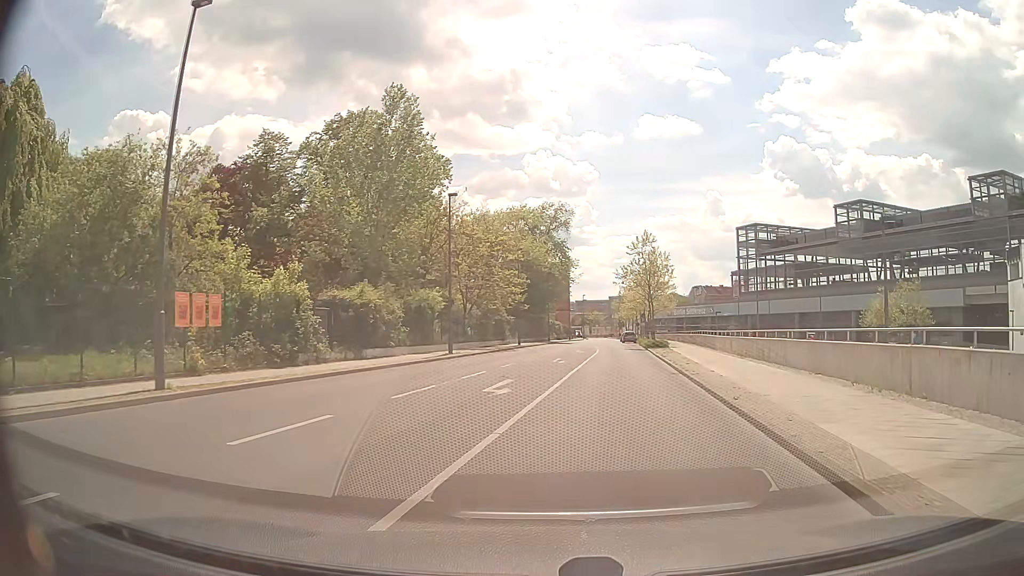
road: unclassified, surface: asphalt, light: Day
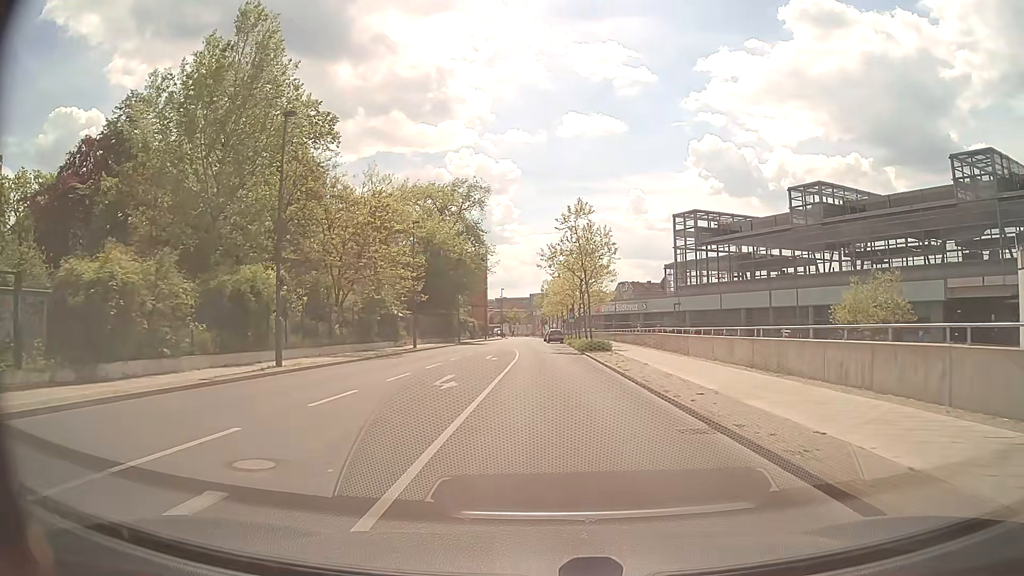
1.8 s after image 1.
(+0.9, +14.0) m; +7°
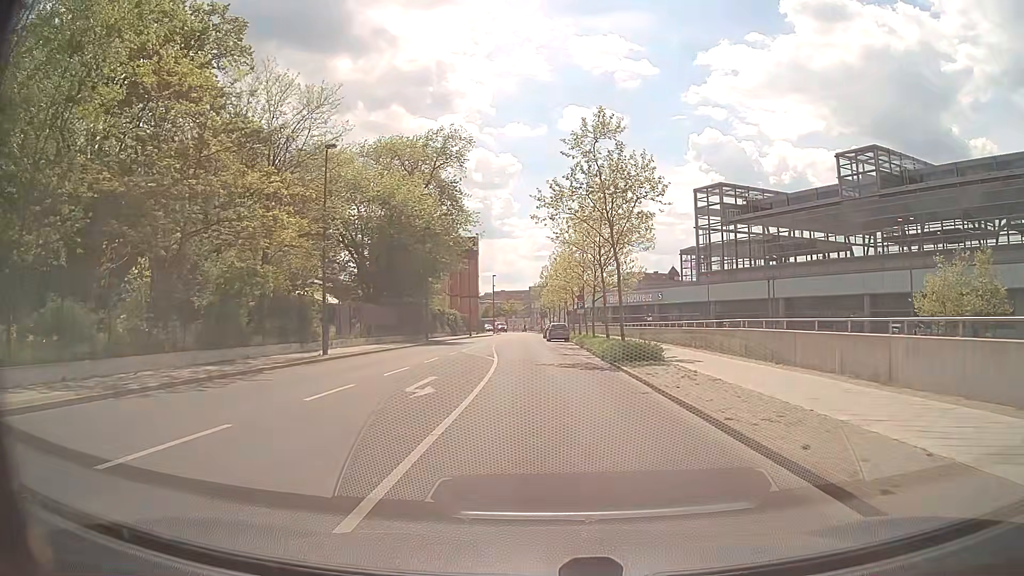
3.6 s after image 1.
(0.0, +18.3) m; 0°
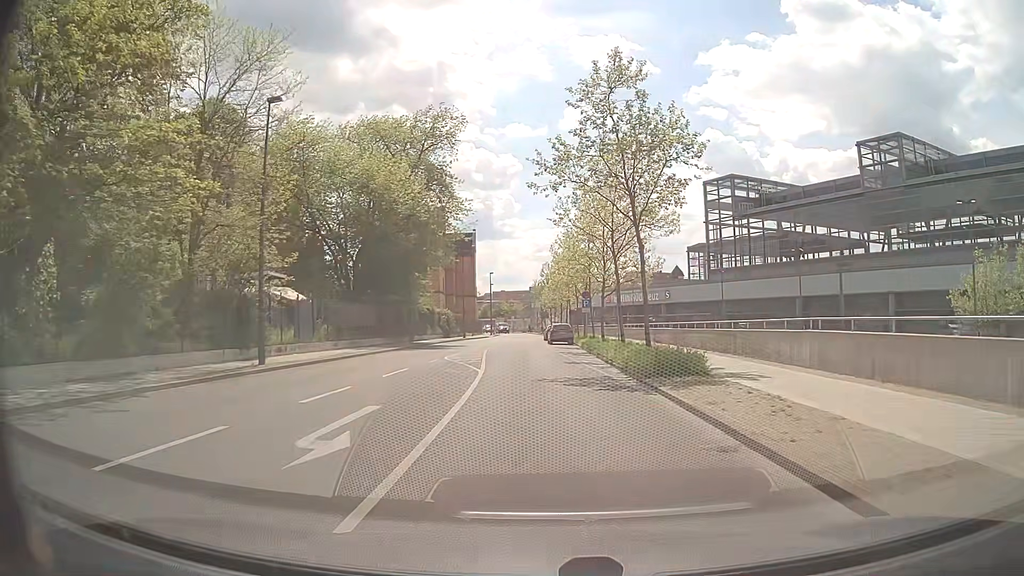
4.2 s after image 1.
(0.0, +6.2) m; 0°
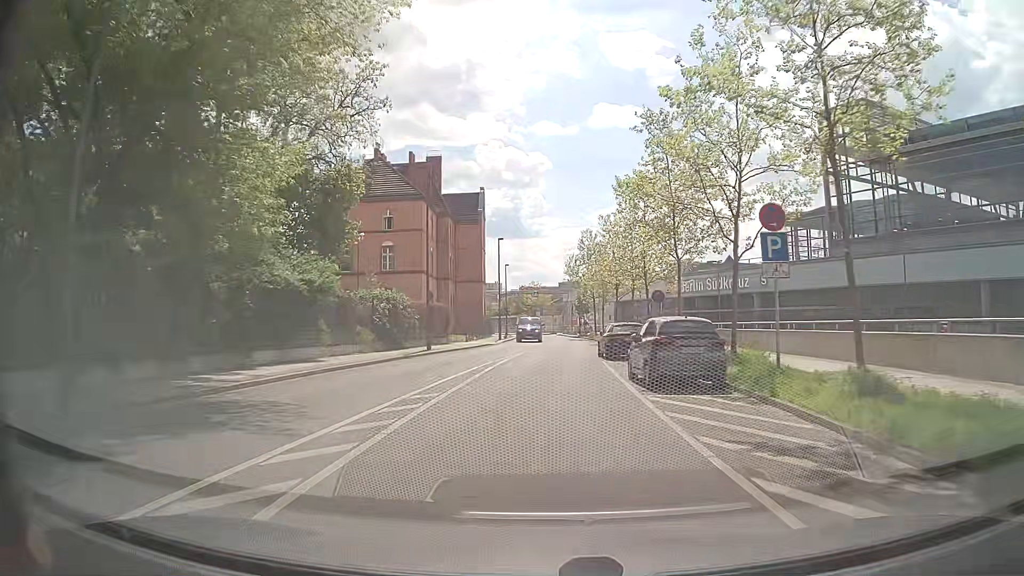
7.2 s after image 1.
(-1.1, +34.9) m; -3°
(0, +10) (0, +20) (0, +30) (+1, +40) (+2, +50) (+2, +60) (+2, +70) (+2, +80) (0, +90) (-2, +100) m
